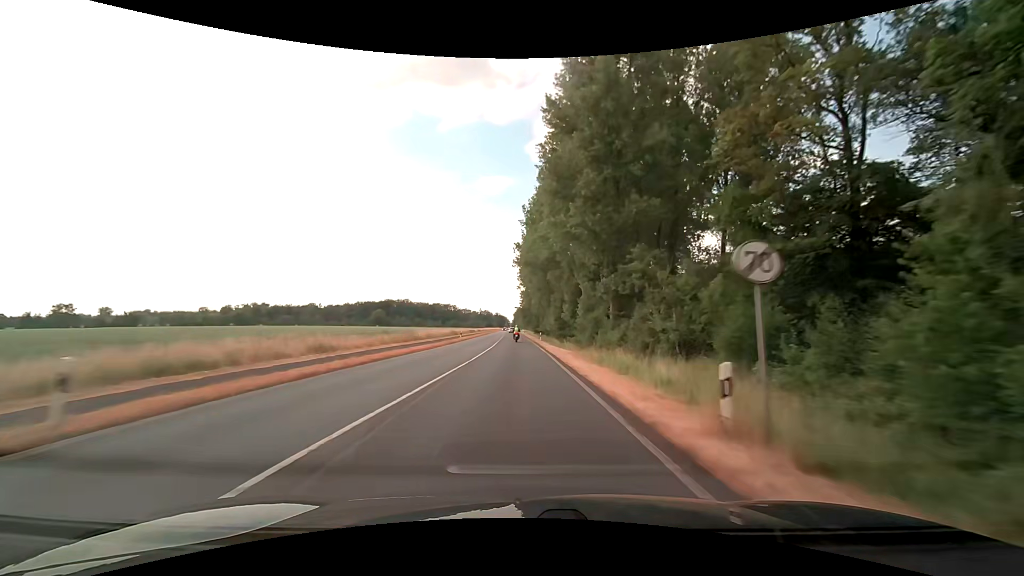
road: primary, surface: asphalt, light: Day
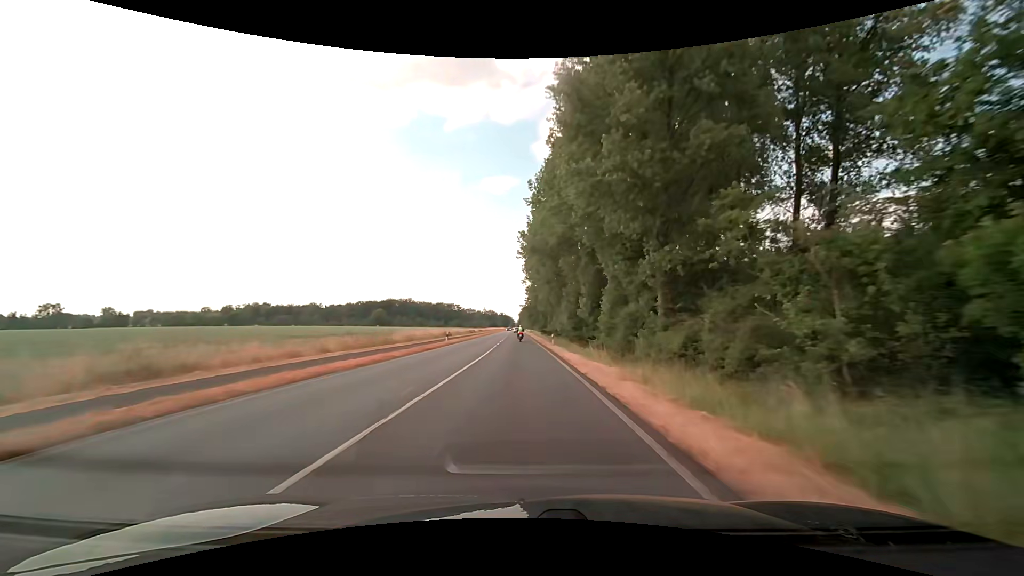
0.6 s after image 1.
(-0.1, +13.4) m; -1°
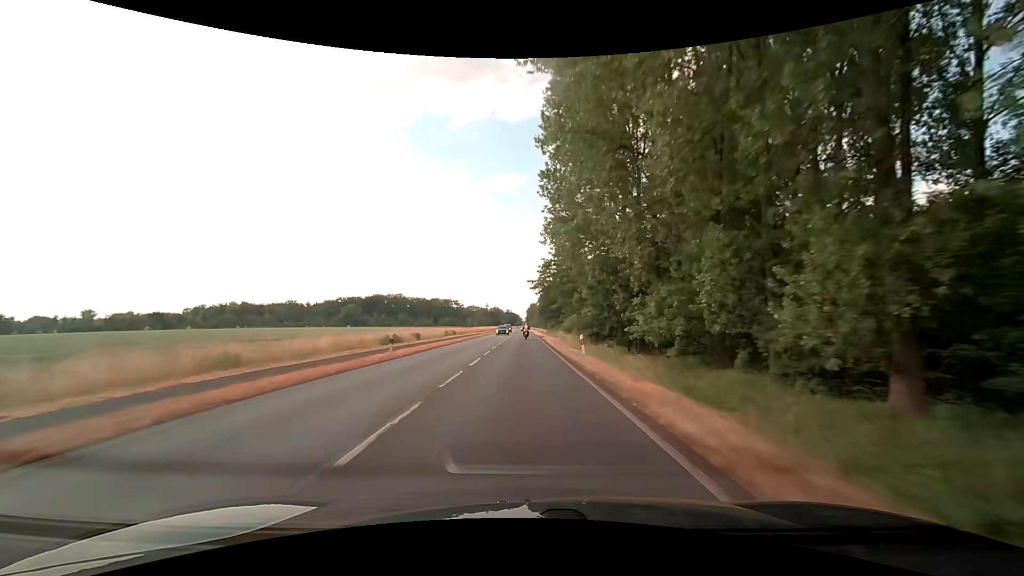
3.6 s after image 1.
(-0.4, +71.4) m; -1°
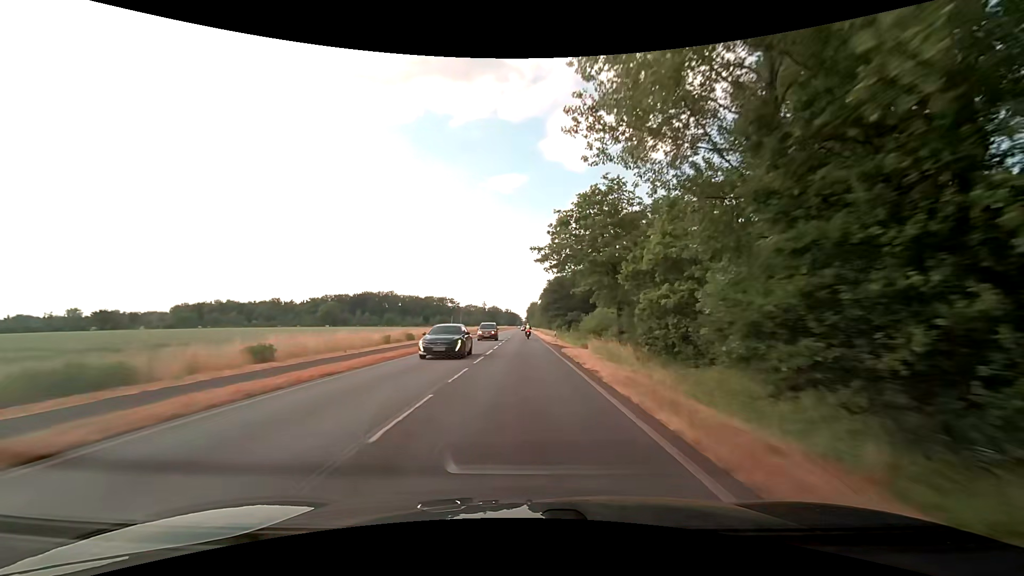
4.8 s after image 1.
(+0.1, +29.2) m; 0°
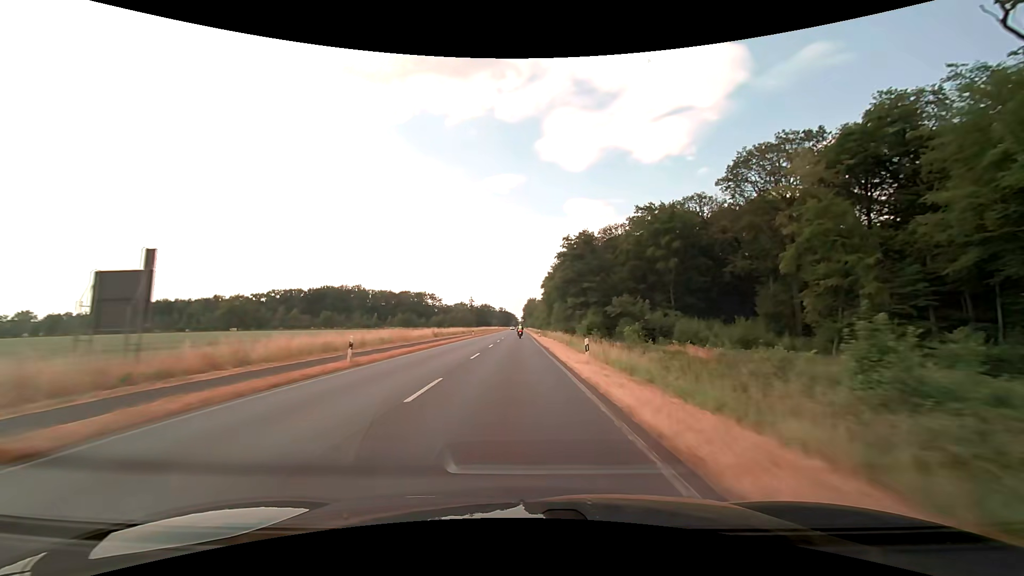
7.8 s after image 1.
(+0.3, +74.5) m; 0°
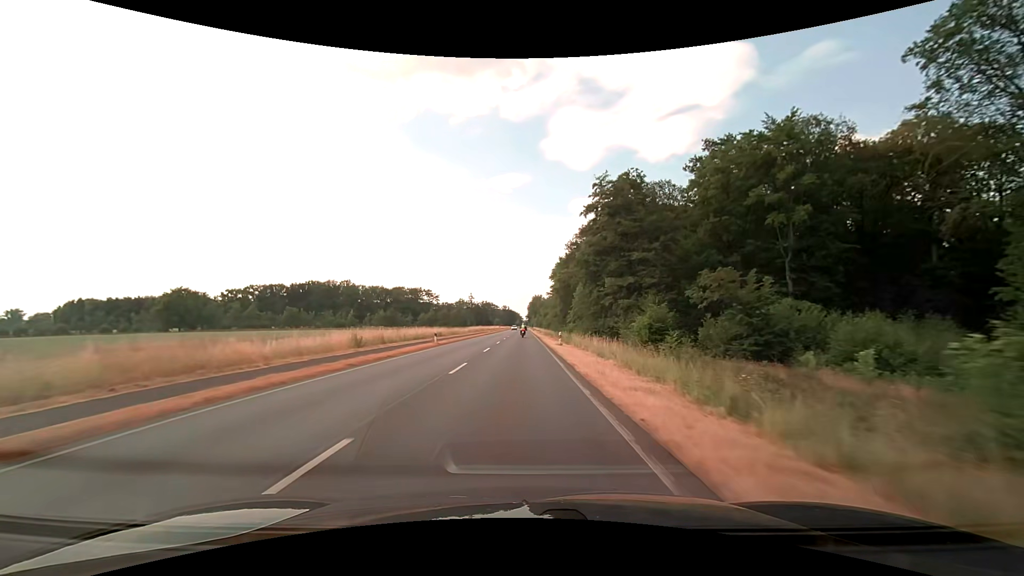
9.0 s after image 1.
(-0.1, +30.9) m; 0°
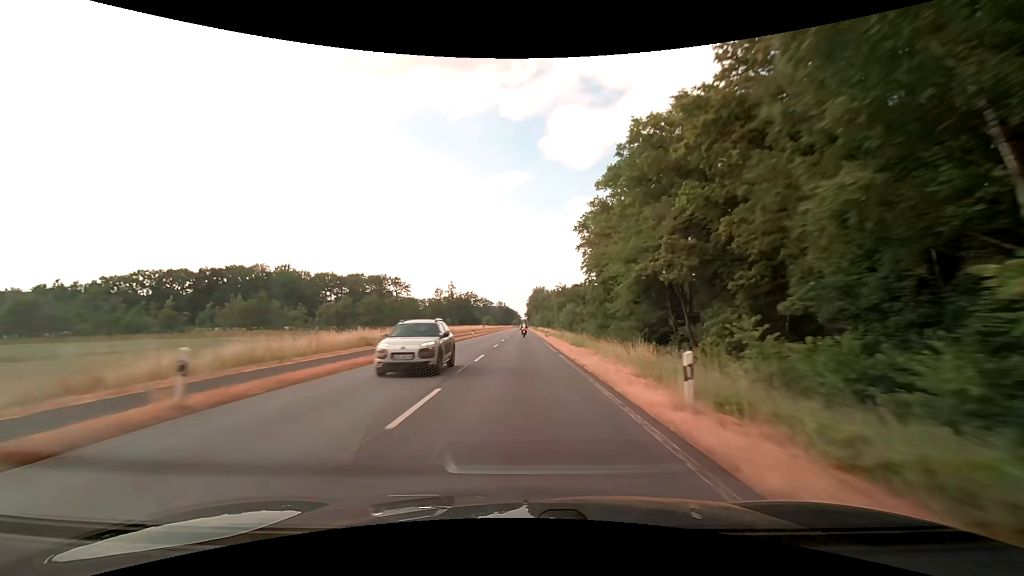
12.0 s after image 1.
(-0.3, +79.4) m; 0°
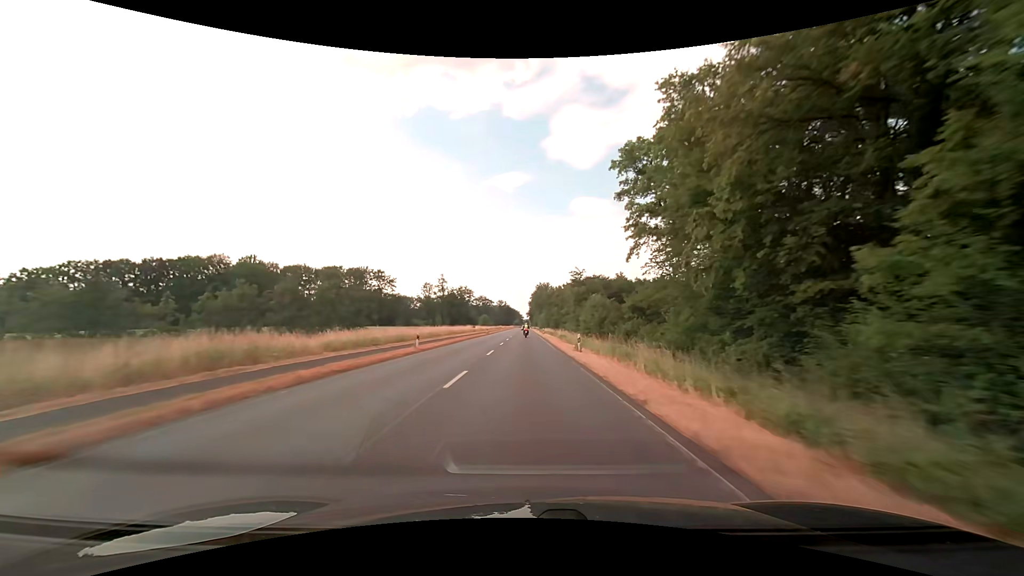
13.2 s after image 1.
(0.0, +31.7) m; 0°
(0, +10) (0, +20) (0, +30) (0, +40) (0, +50) (0, +60) (0, +70) (0, +80) (+1, +90) (+1, +100) m
